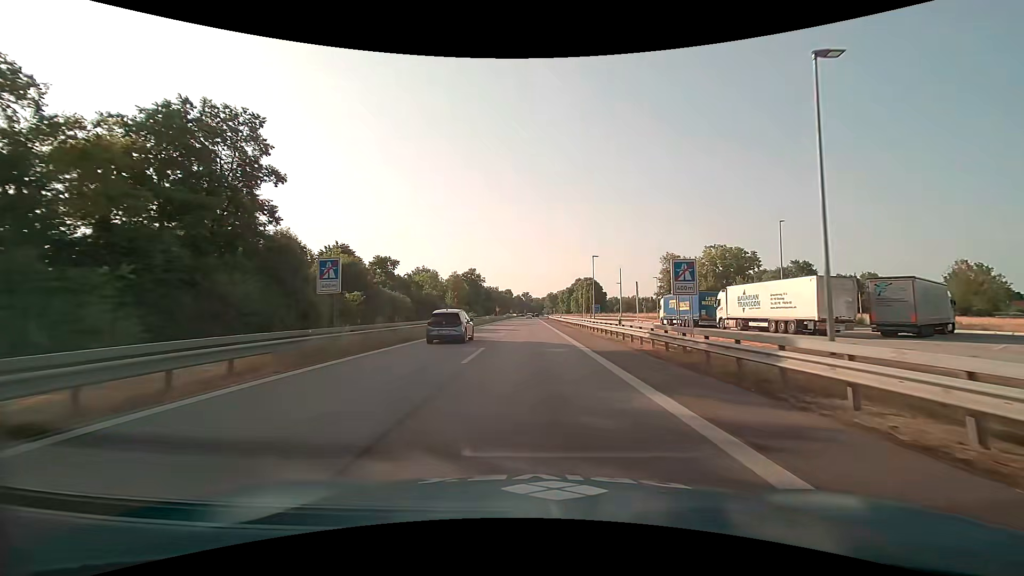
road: motorway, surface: asphalt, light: Day
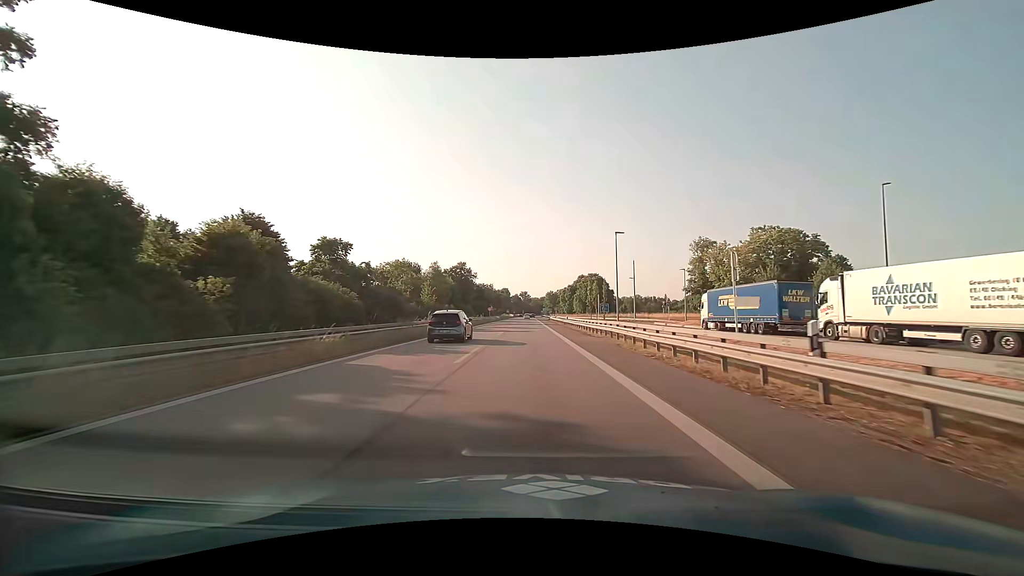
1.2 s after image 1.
(+0.1, +17.7) m; 0°
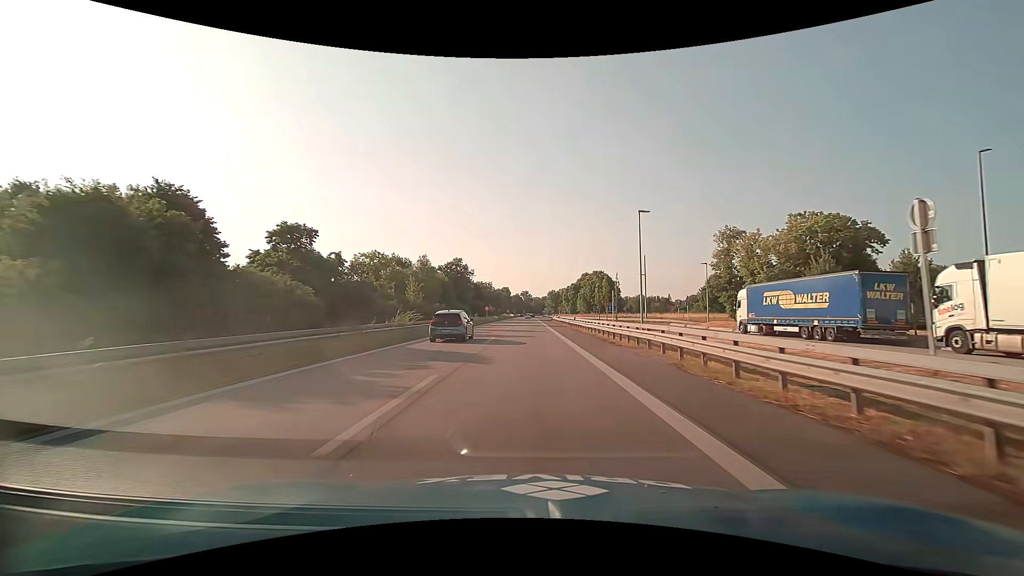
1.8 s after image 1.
(0.0, +8.8) m; 0°
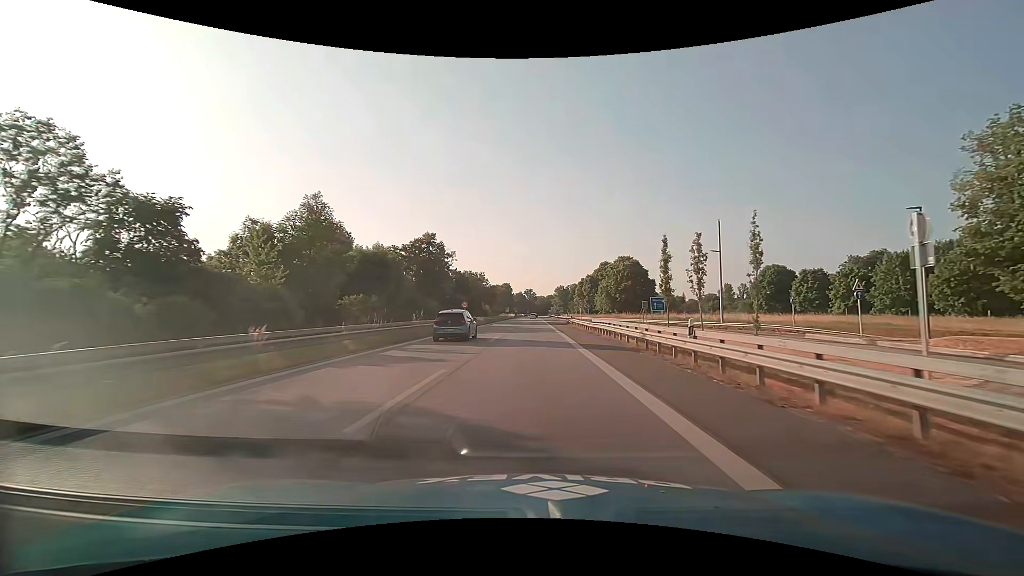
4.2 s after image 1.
(-0.1, +35.2) m; -1°
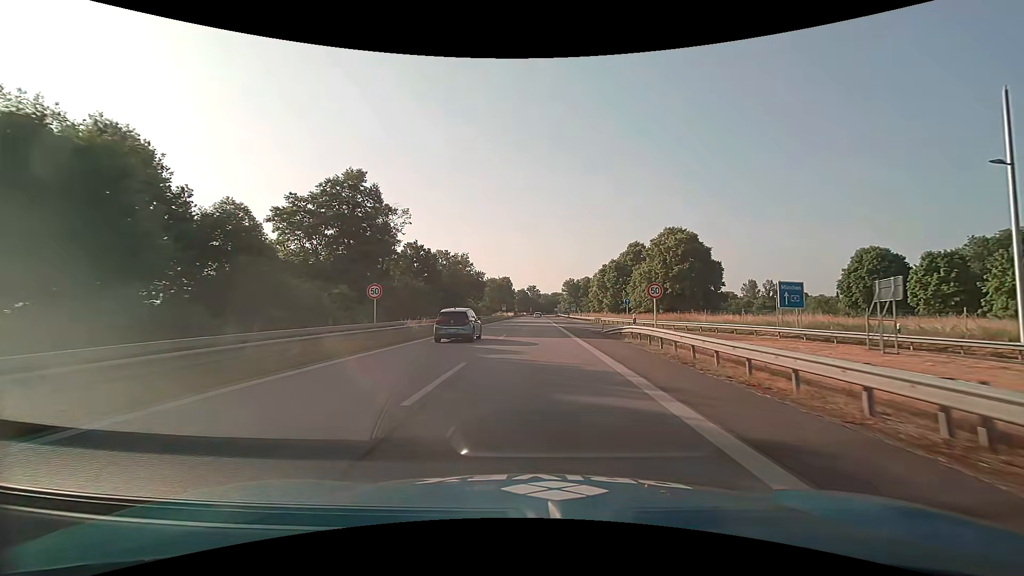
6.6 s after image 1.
(0.0, +34.4) m; 0°
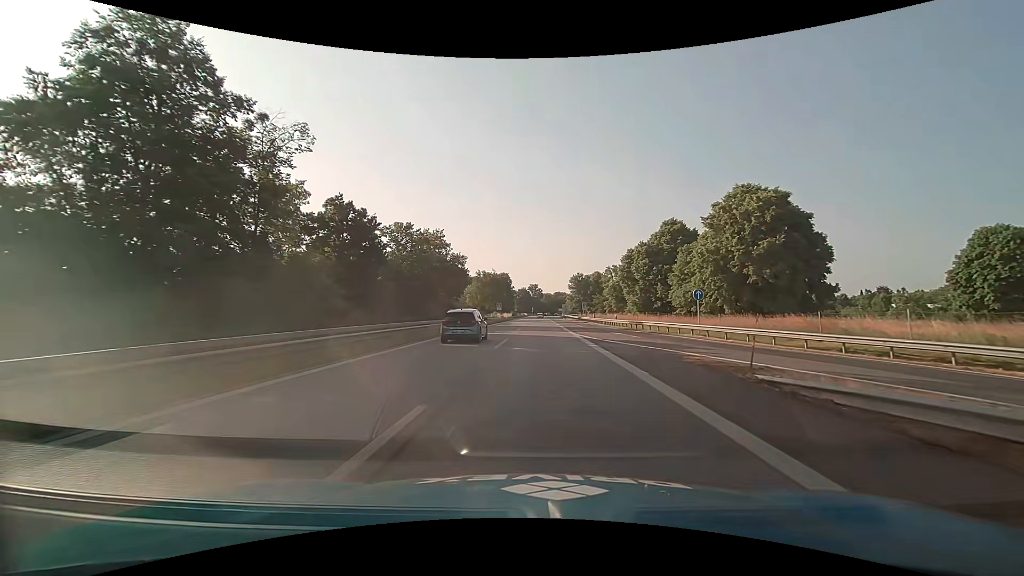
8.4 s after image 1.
(0.0, +23.9) m; 0°
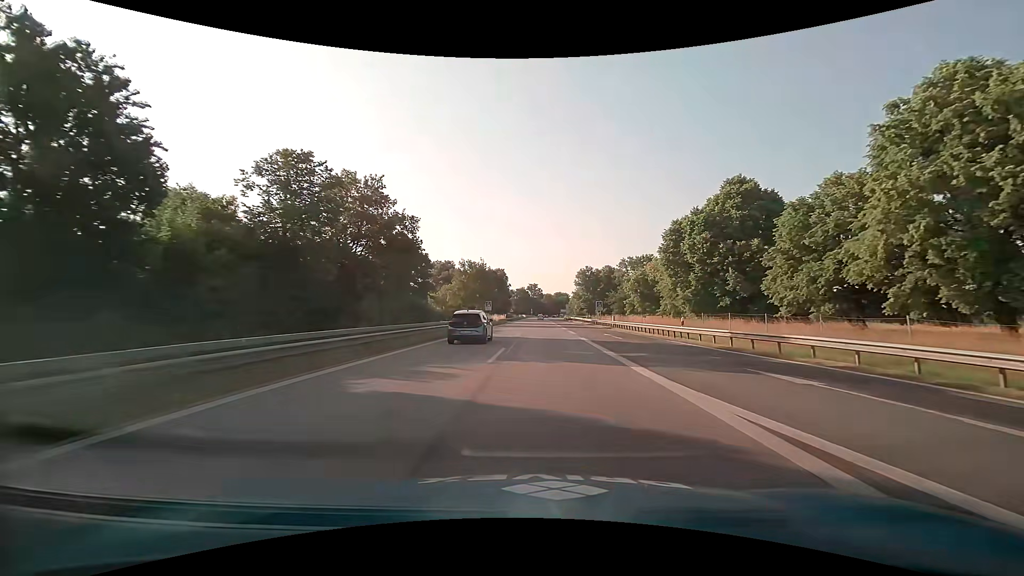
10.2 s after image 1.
(0.0, +23.5) m; 0°
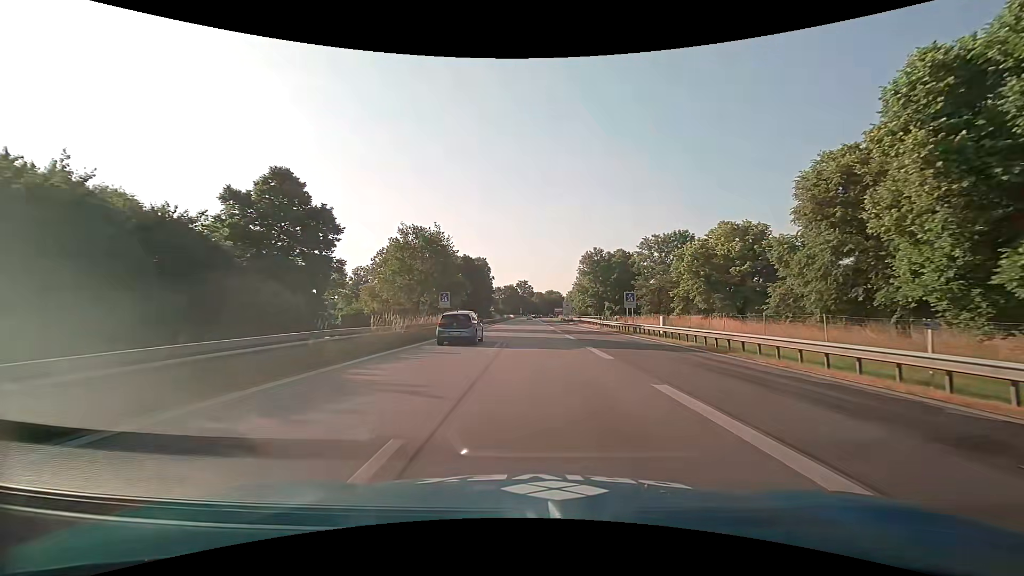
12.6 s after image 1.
(+0.5, +32.4) m; +2°
(0, +10) (0, +20) (0, +30) (0, +40) (0, +50) (0, +60) (0, +70) (0, +80) (-1, +90) (-1, +100) m
